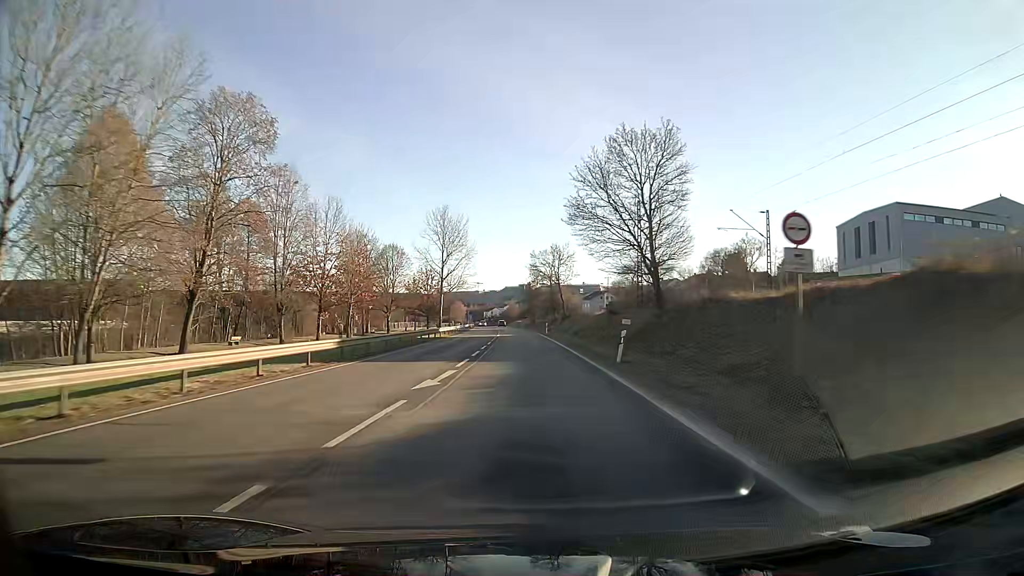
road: primary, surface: asphalt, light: Day
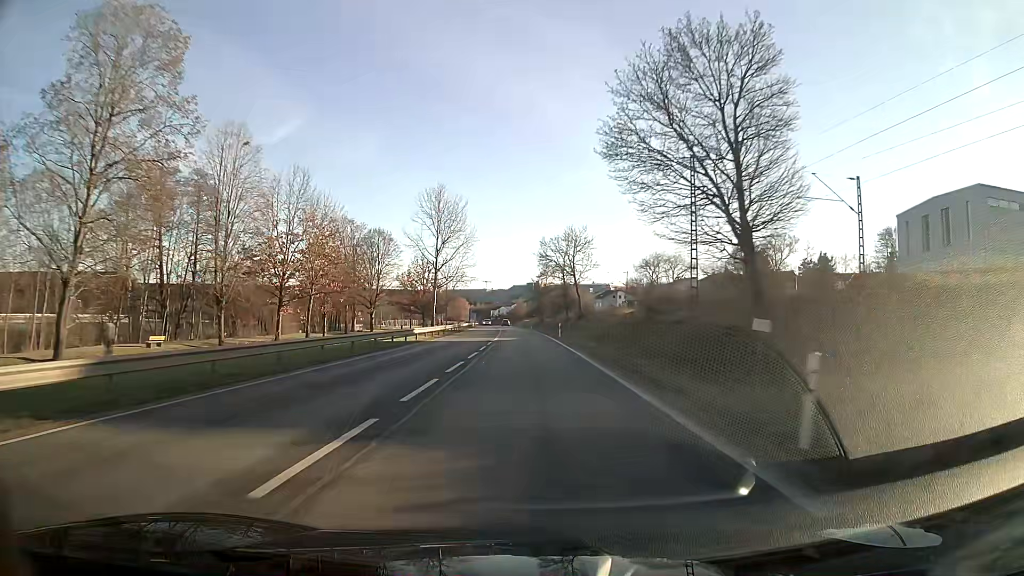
(-0.1, +15.1) m; -1°
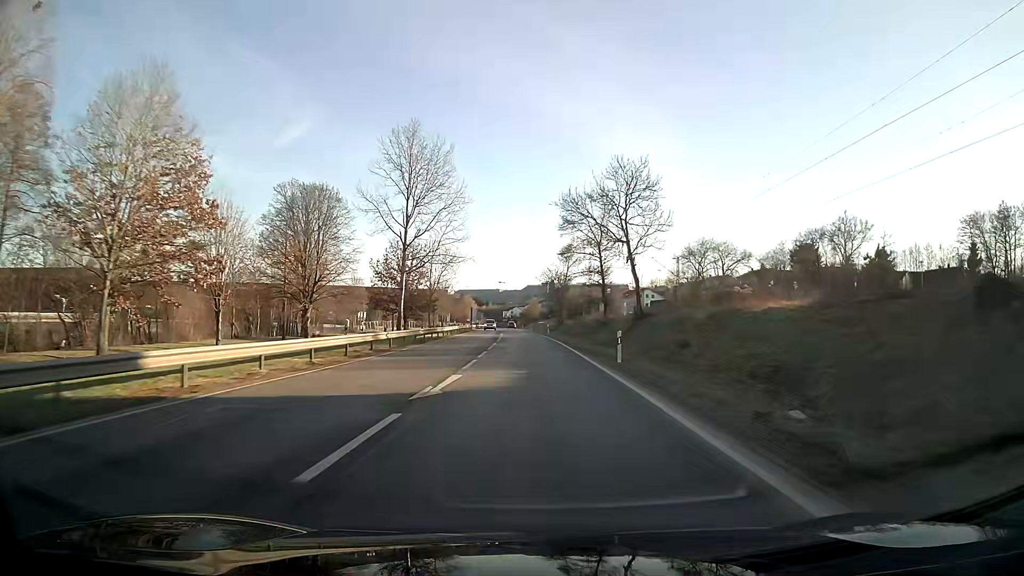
(-0.3, +30.1) m; -1°
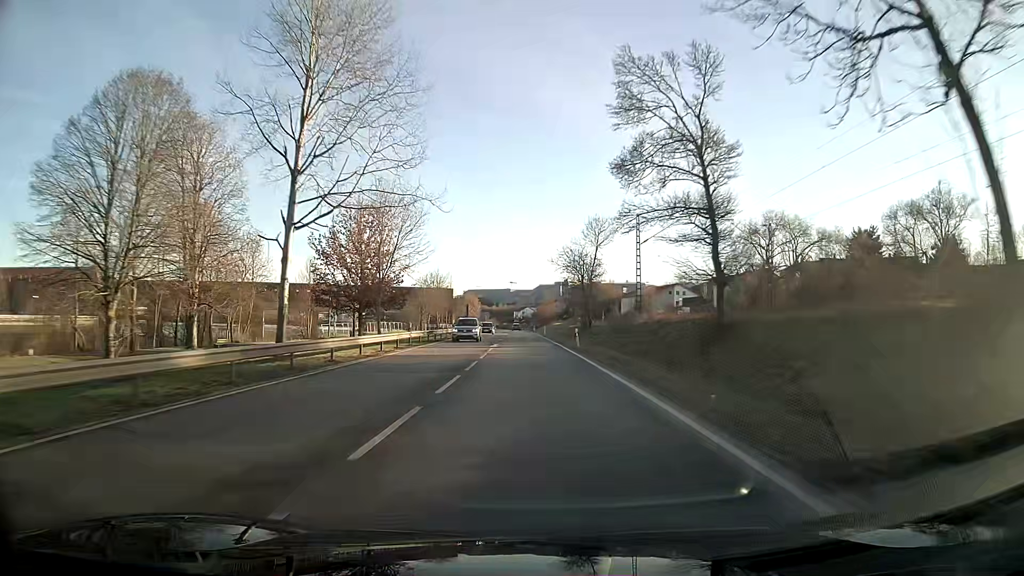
(-0.3, +30.2) m; -1°
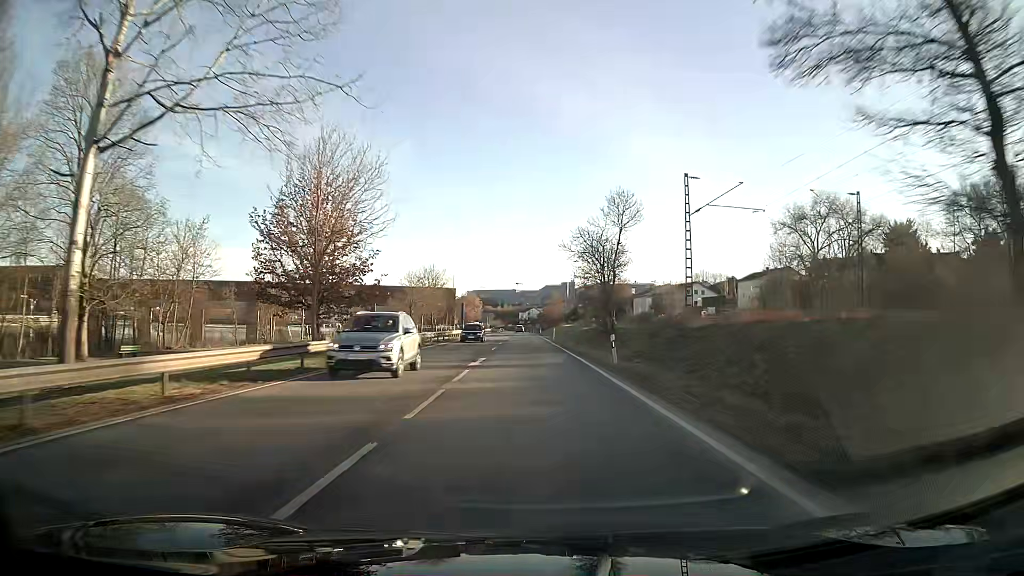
(-0.1, +15.2) m; -1°
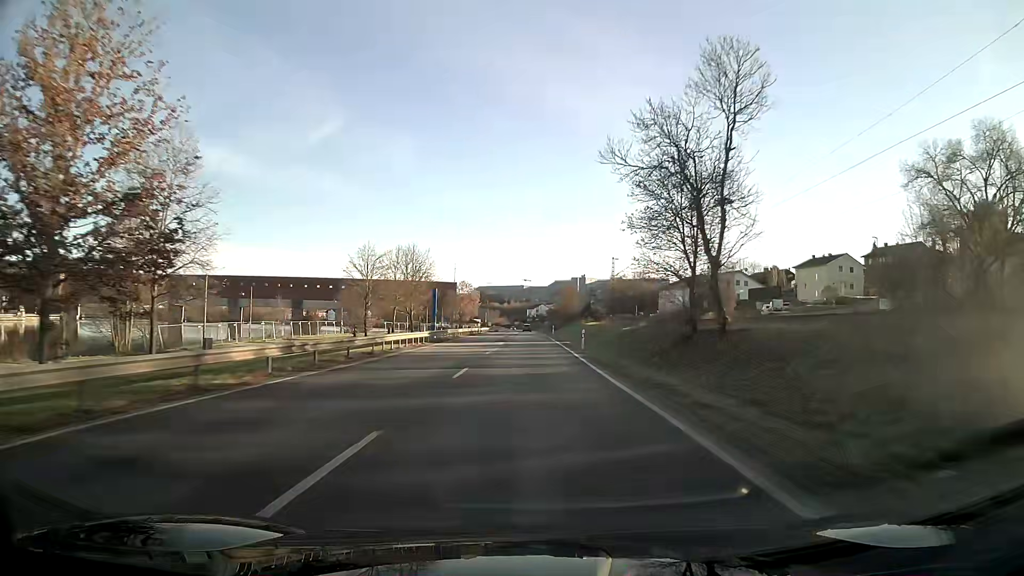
(-0.2, +30.8) m; -1°
(0, +10) (0, +20) (0, +30) (0, +40) (0, +50) (0, +60) (0, +70) (0, +80) (0, +90) (-1, +100) m
